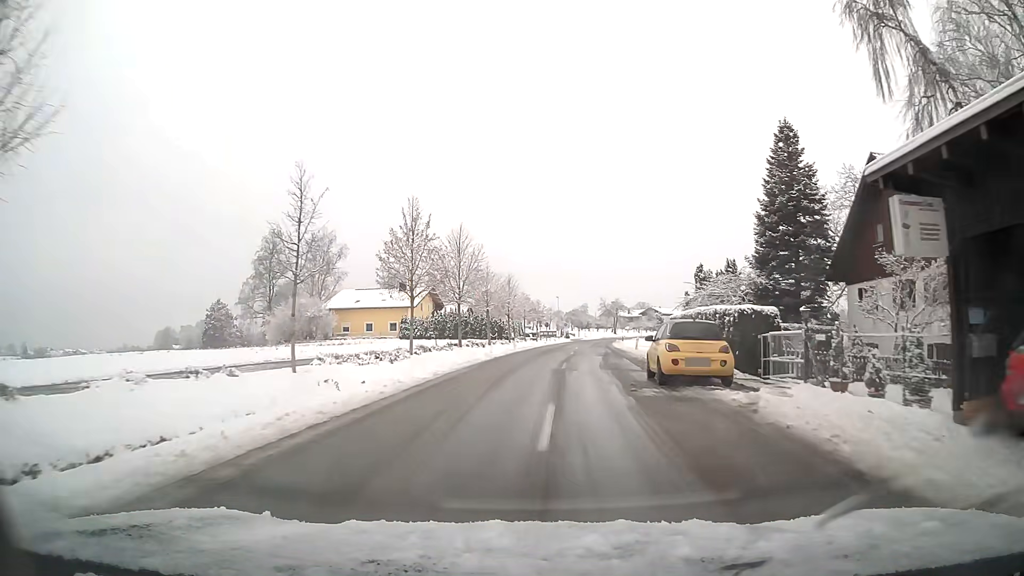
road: tertiary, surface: asphalt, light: Day
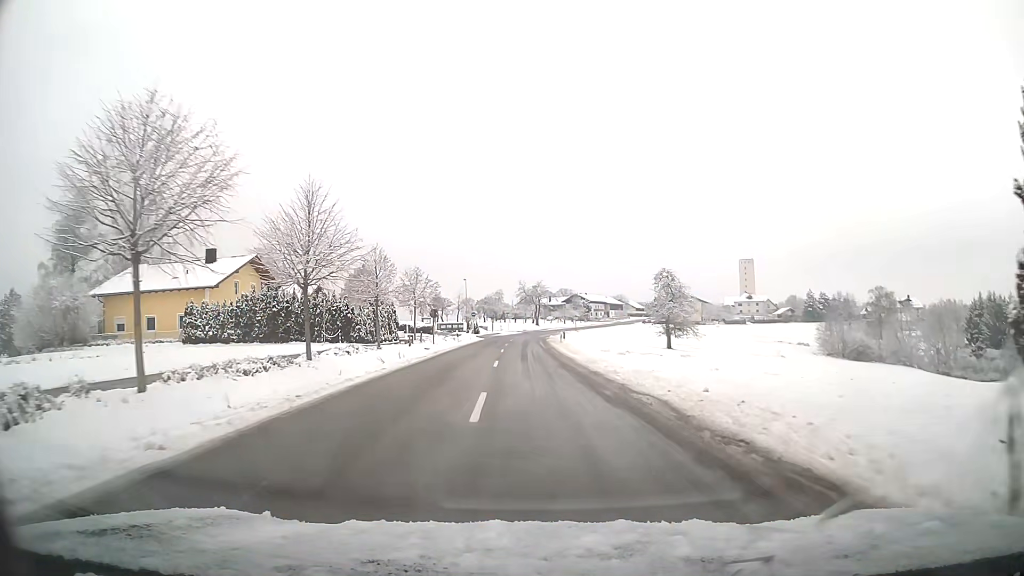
(+2.4, +37.5) m; +7°
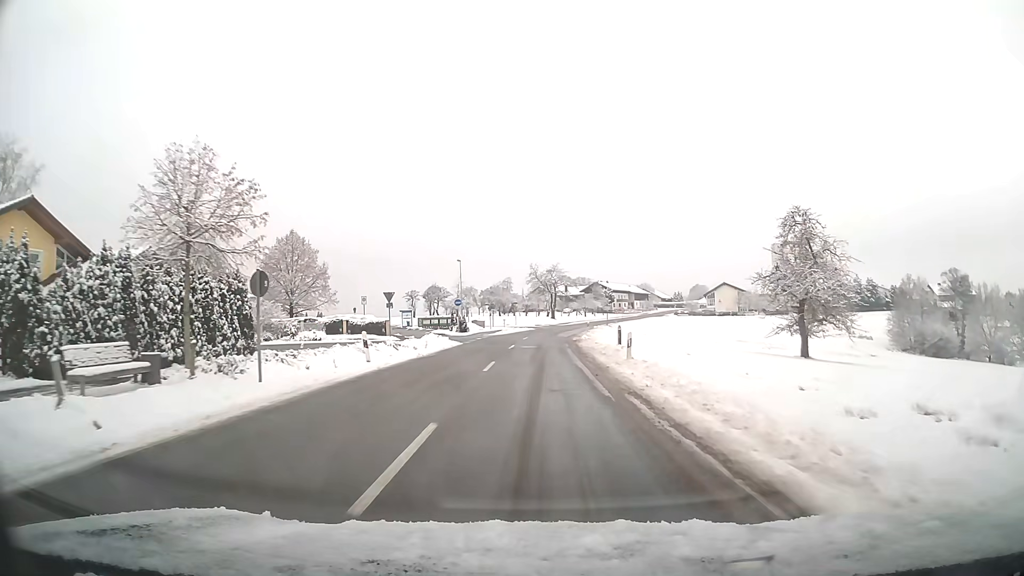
(-0.6, +31.3) m; -1°
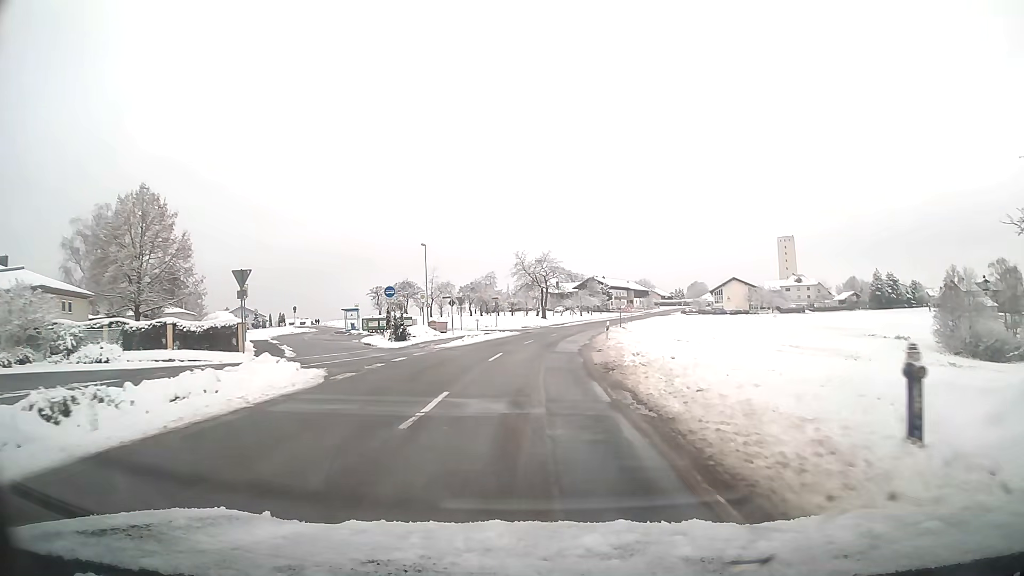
(+0.2, +23.1) m; +1°
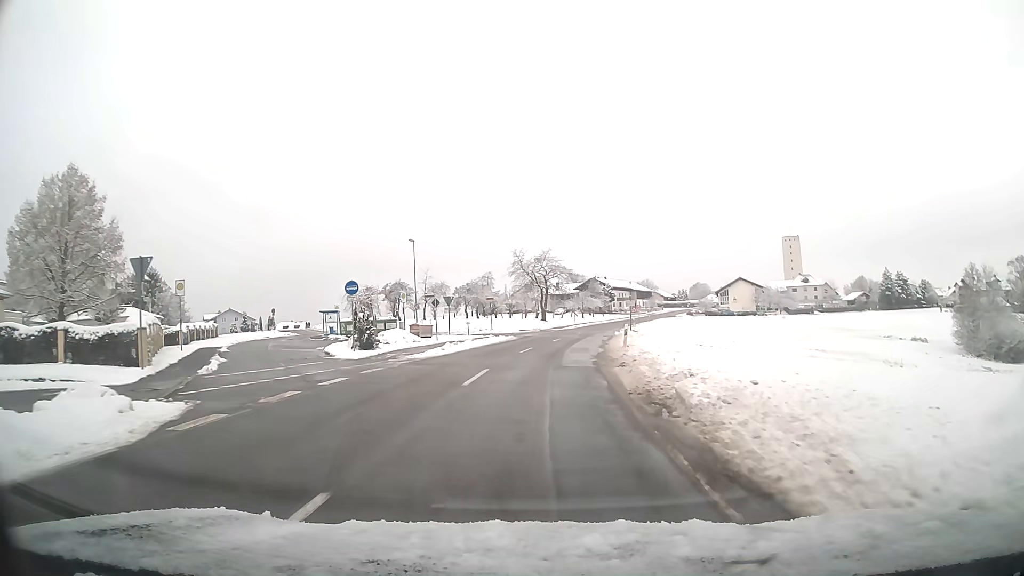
(0.0, +7.1) m; 0°
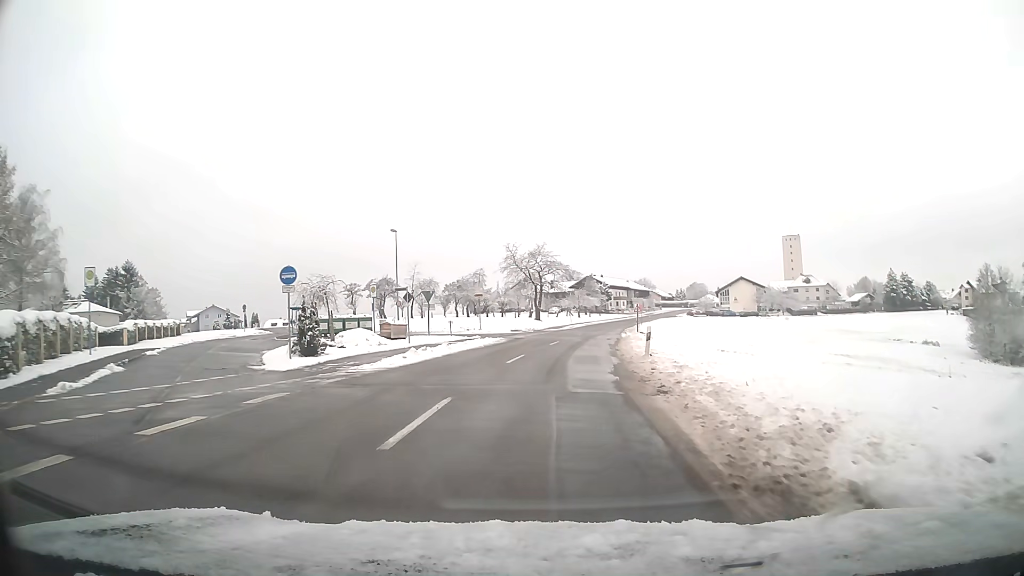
(0.0, +6.7) m; +1°
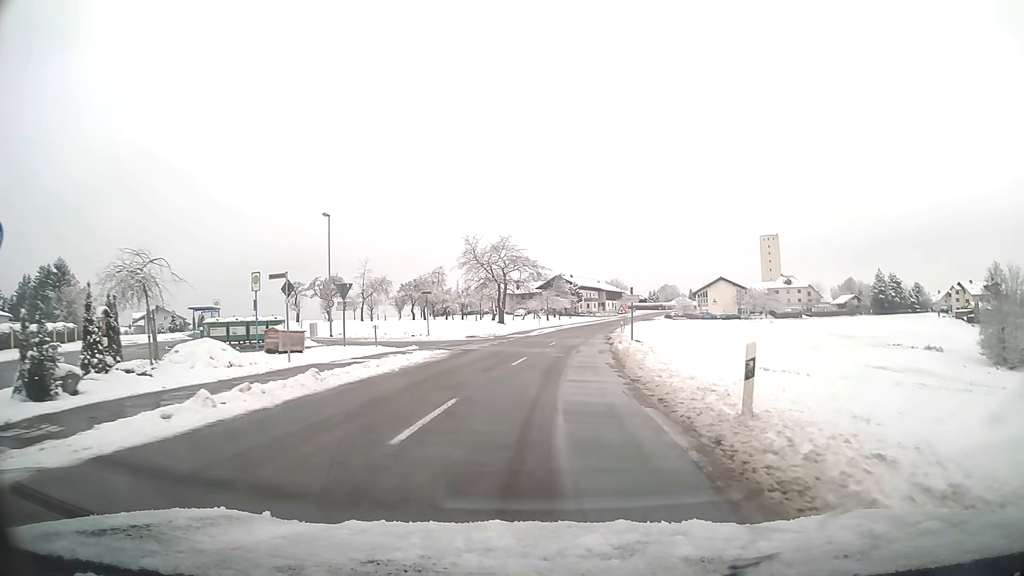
(+0.3, +12.1) m; +3°
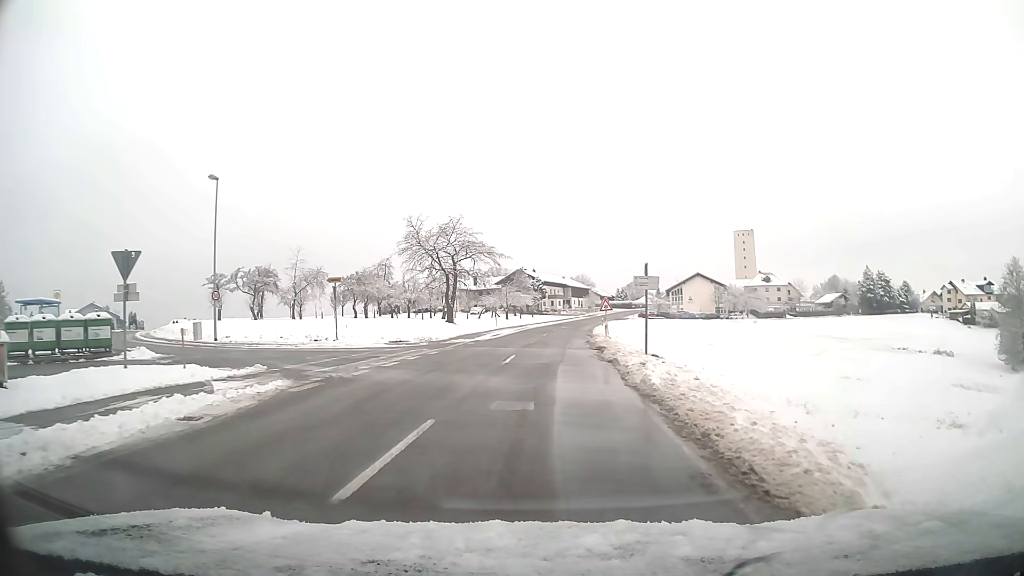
(+0.4, +14.6) m; +3°
